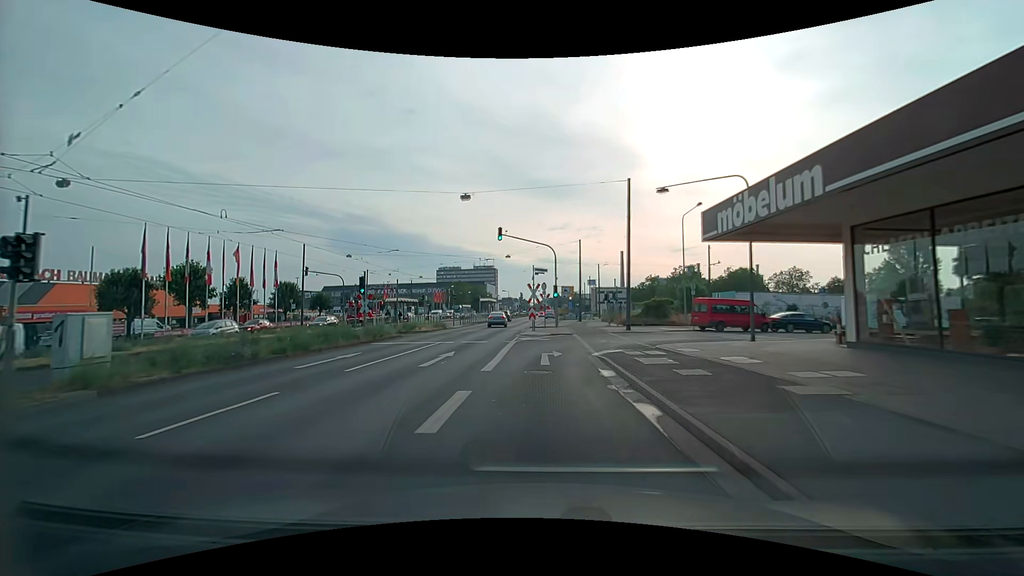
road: primary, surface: asphalt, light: Day
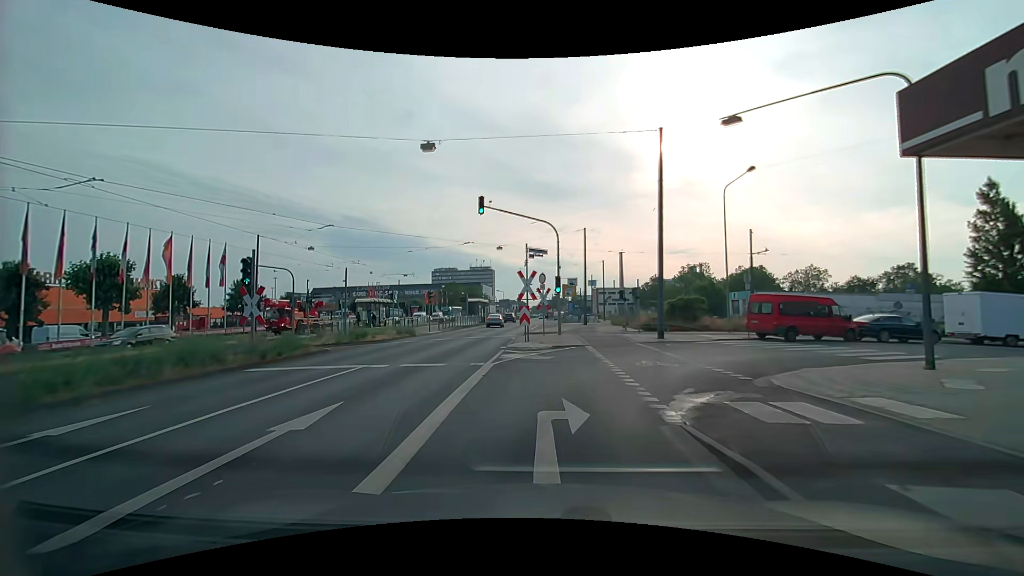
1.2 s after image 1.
(0.0, +9.7) m; 0°
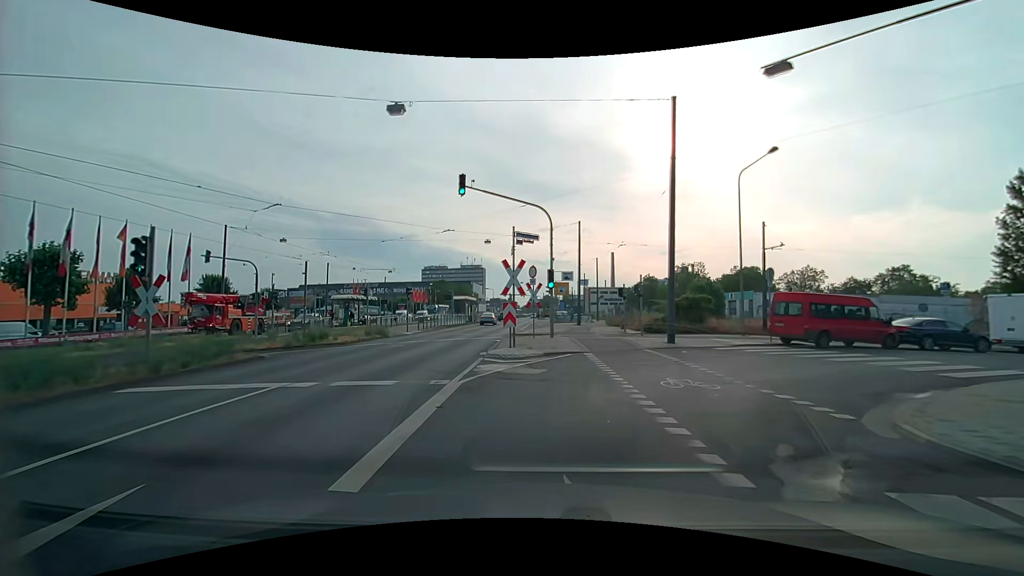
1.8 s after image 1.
(0.0, +3.7) m; +2°
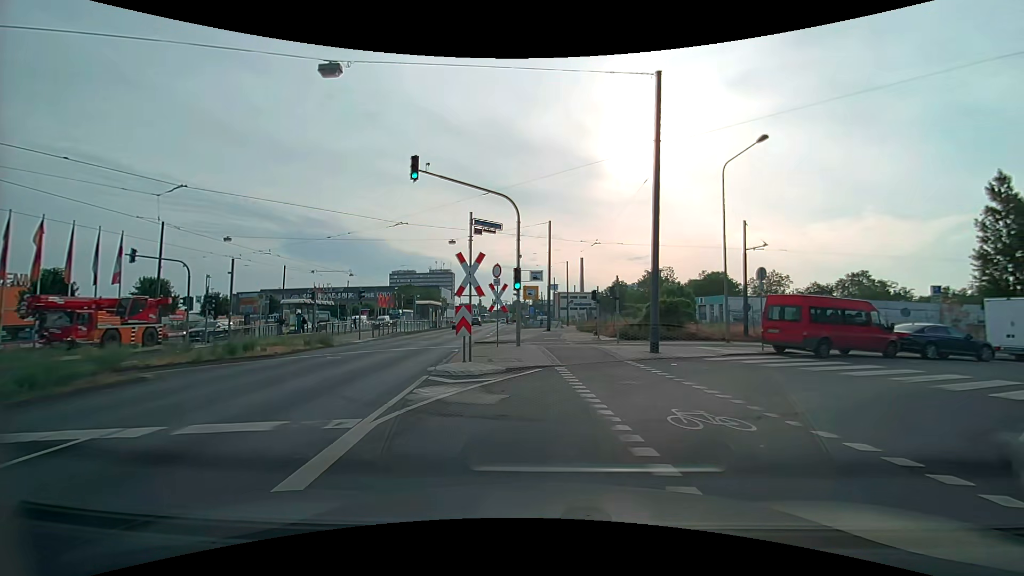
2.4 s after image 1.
(0.0, +3.0) m; +3°
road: unclassified
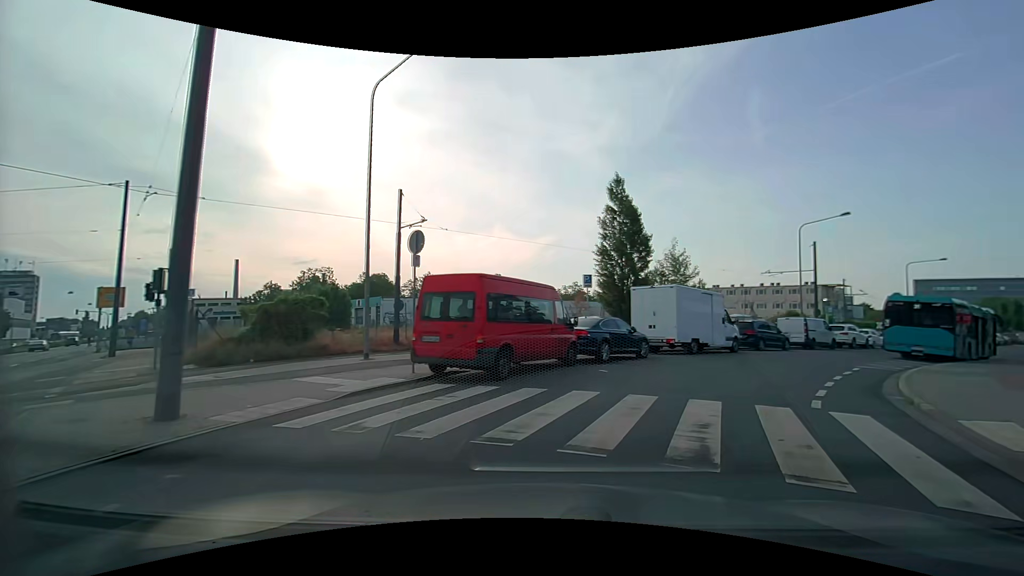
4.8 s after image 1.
(+3.1, +10.2) m; +36°
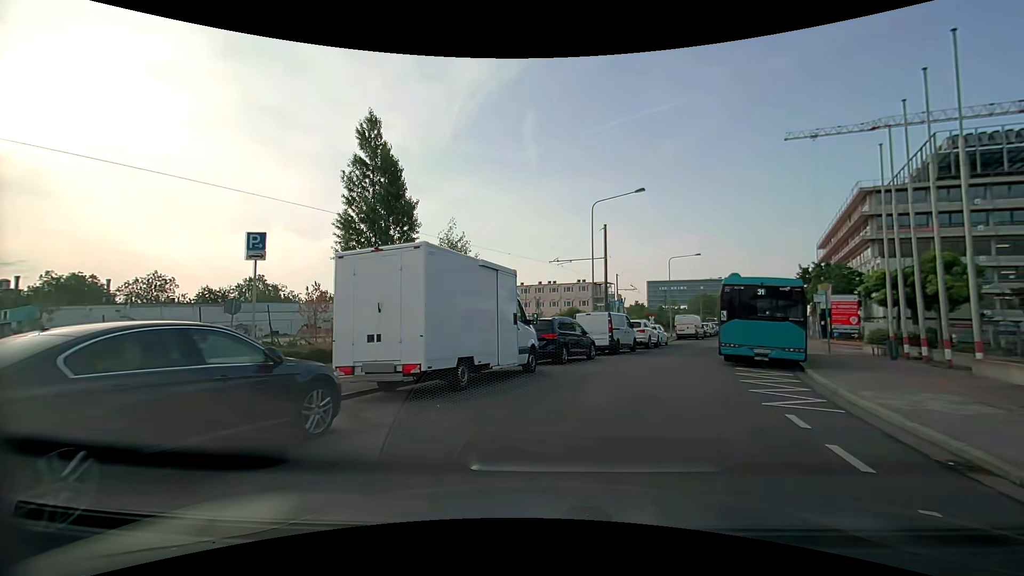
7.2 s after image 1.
(+3.2, +11.8) m; +25°
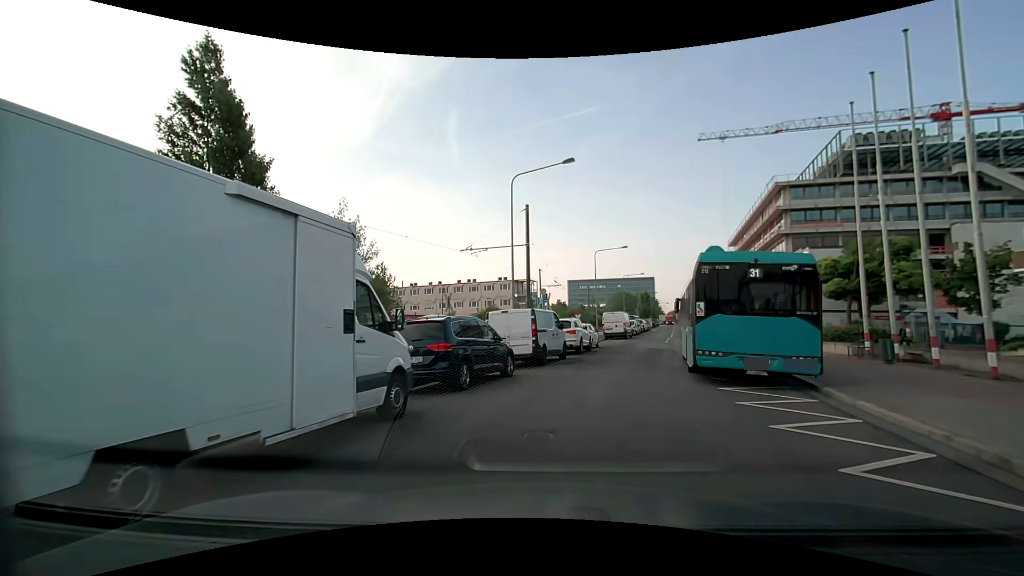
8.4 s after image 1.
(+0.4, +6.4) m; +9°
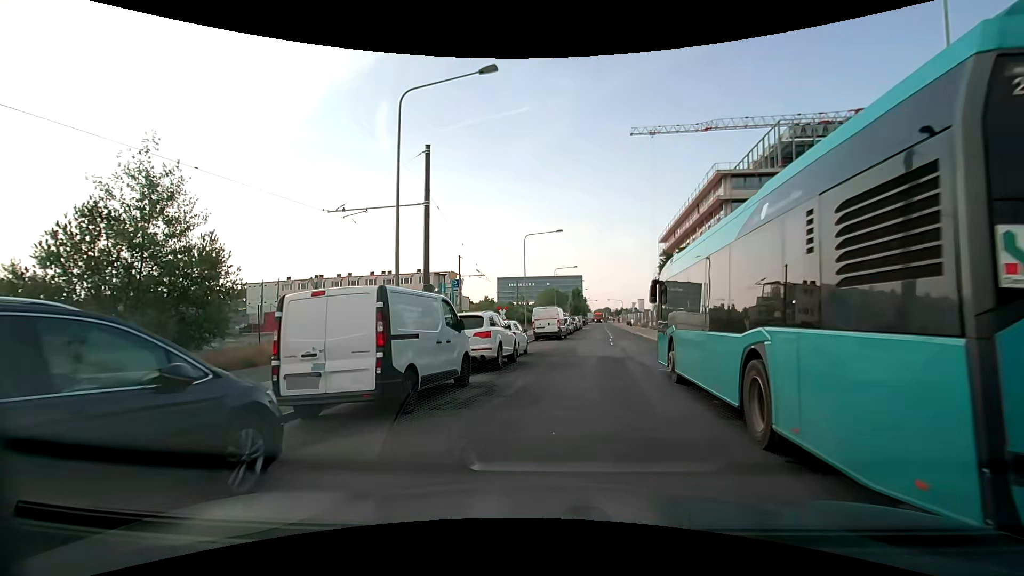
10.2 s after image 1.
(+0.7, +9.4) m; +9°
